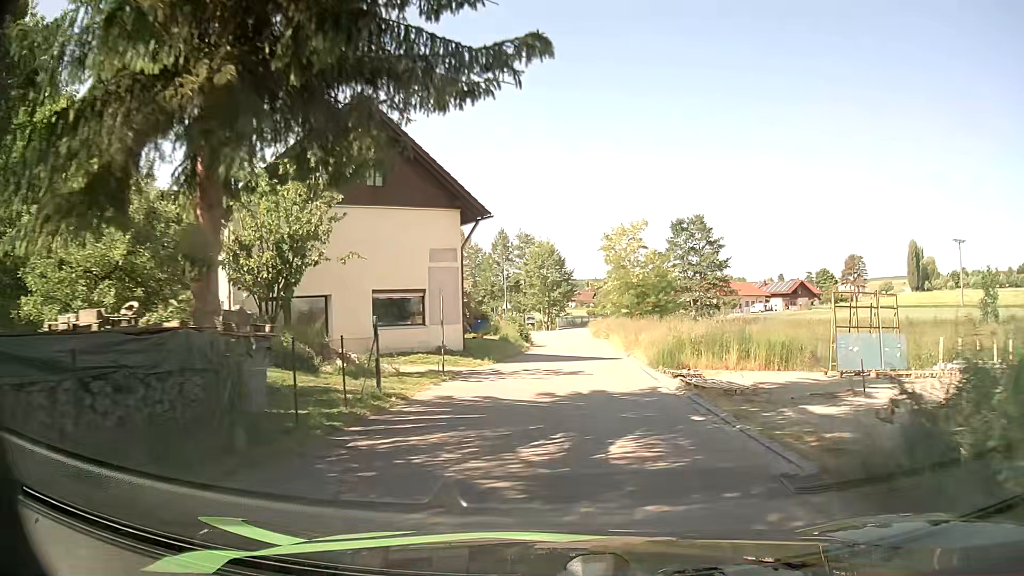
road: unclassified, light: Day
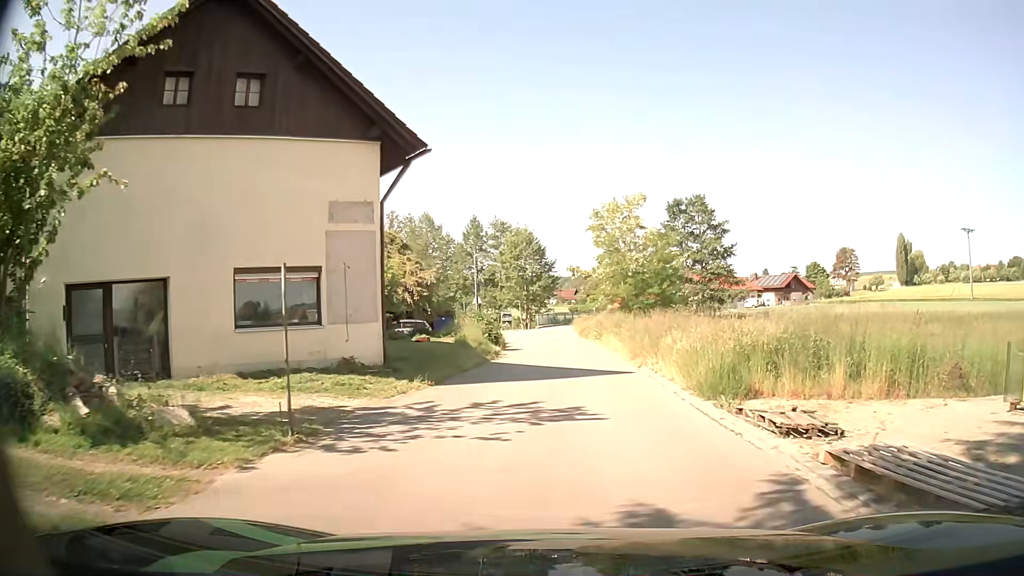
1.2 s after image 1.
(+0.1, +8.9) m; +1°
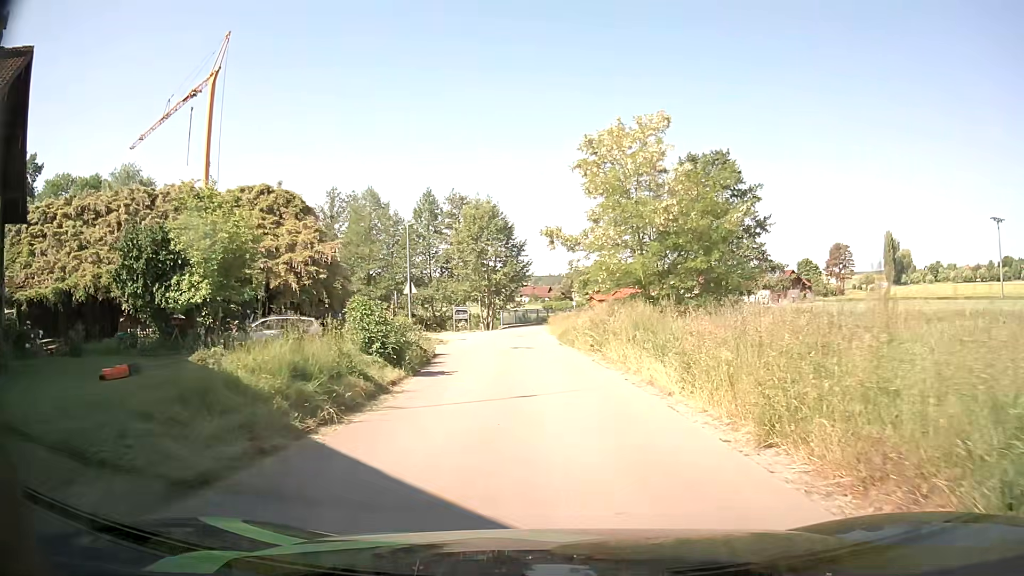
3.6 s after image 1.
(+0.3, +15.9) m; +2°
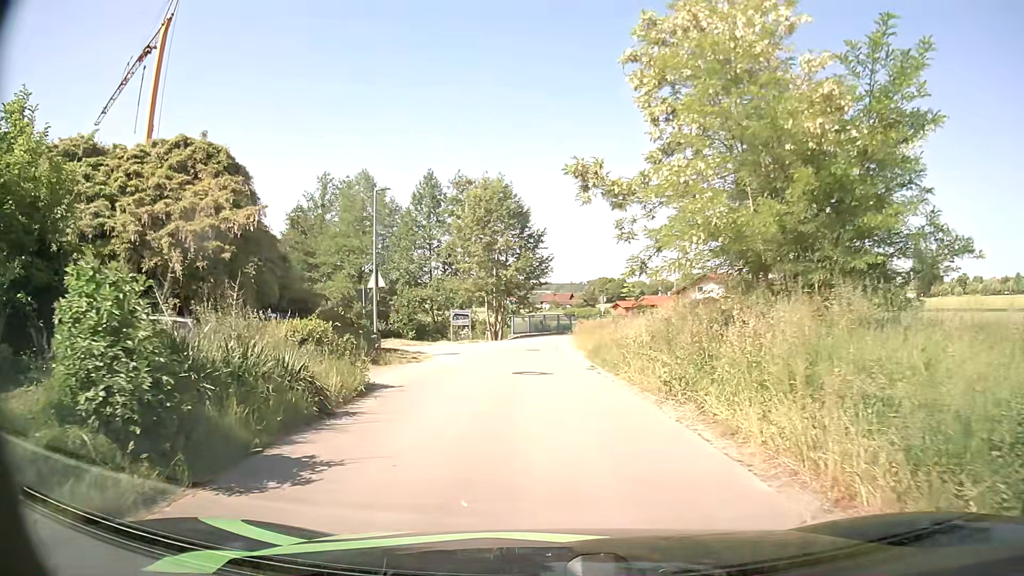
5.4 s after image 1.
(-0.1, +10.8) m; -2°
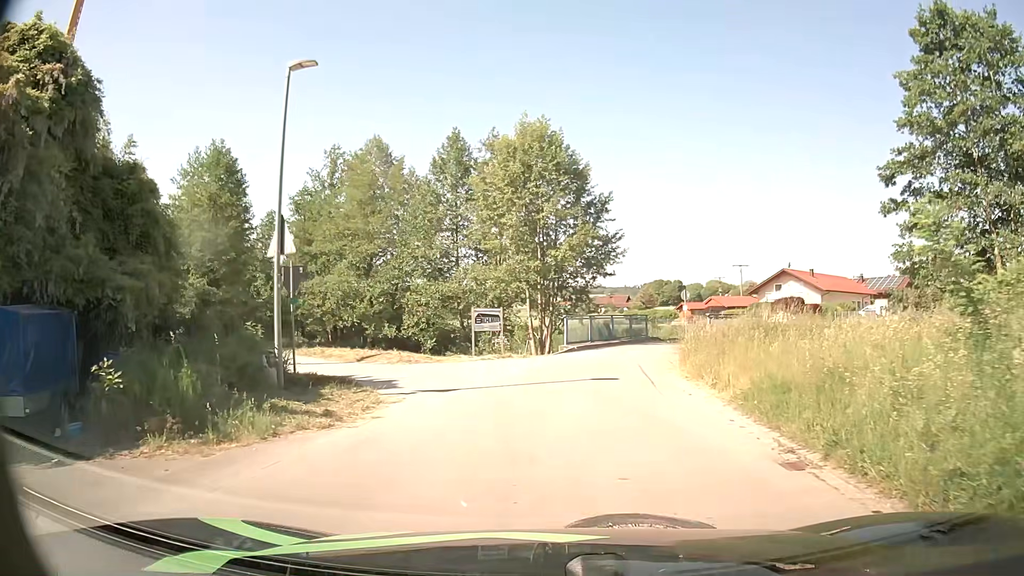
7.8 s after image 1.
(-0.6, +13.3) m; -4°
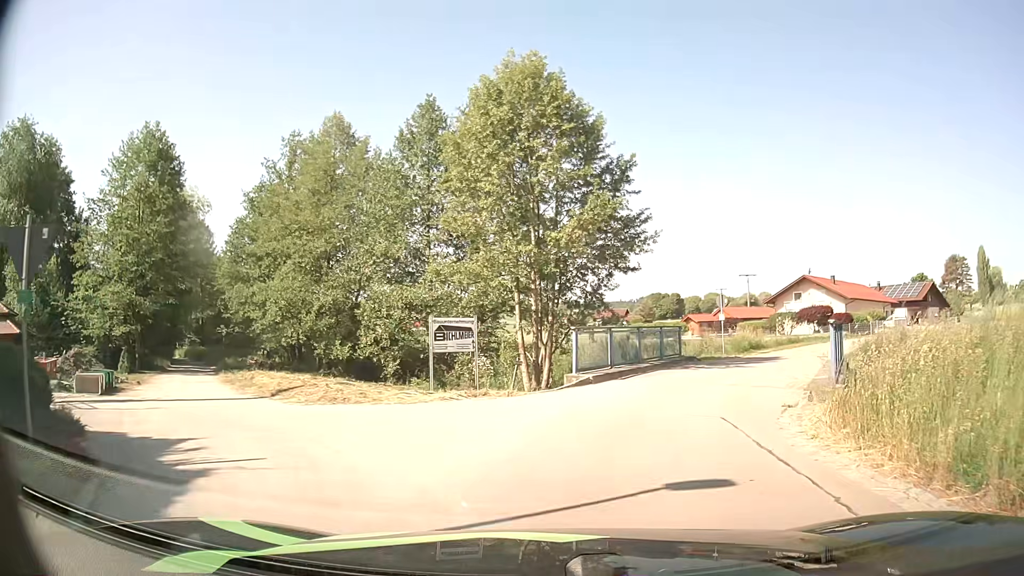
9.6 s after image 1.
(-0.1, +9.1) m; 0°
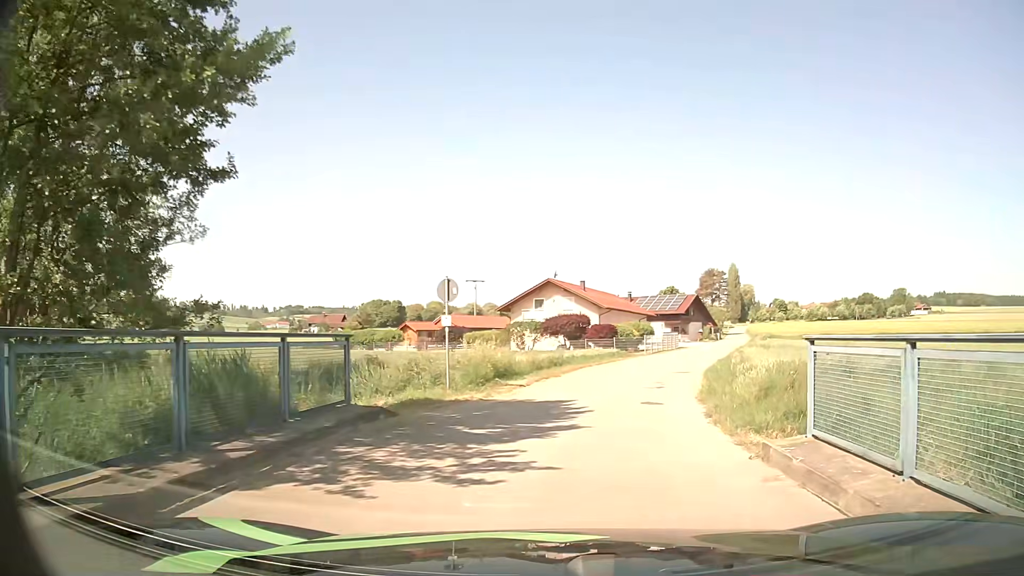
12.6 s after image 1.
(+2.9, +14.3) m; +23°
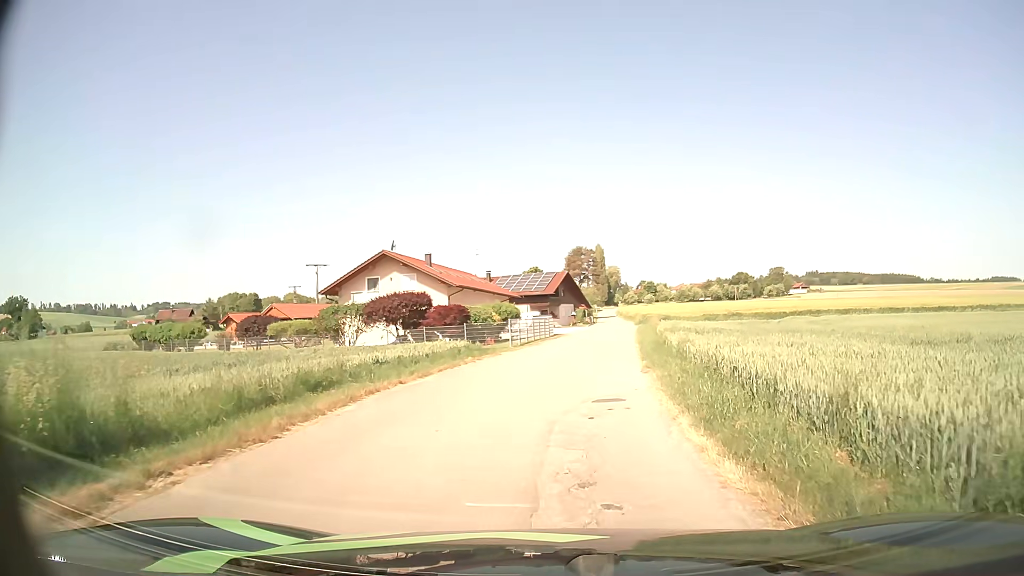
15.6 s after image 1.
(+1.7, +15.5) m; +11°
(0, +10) (+1, +20) (+3, +30) (+4, +40) (+5, +50) (+7, +60) (+8, +70) (+9, +79) (+11, +89) (+12, +99) m
